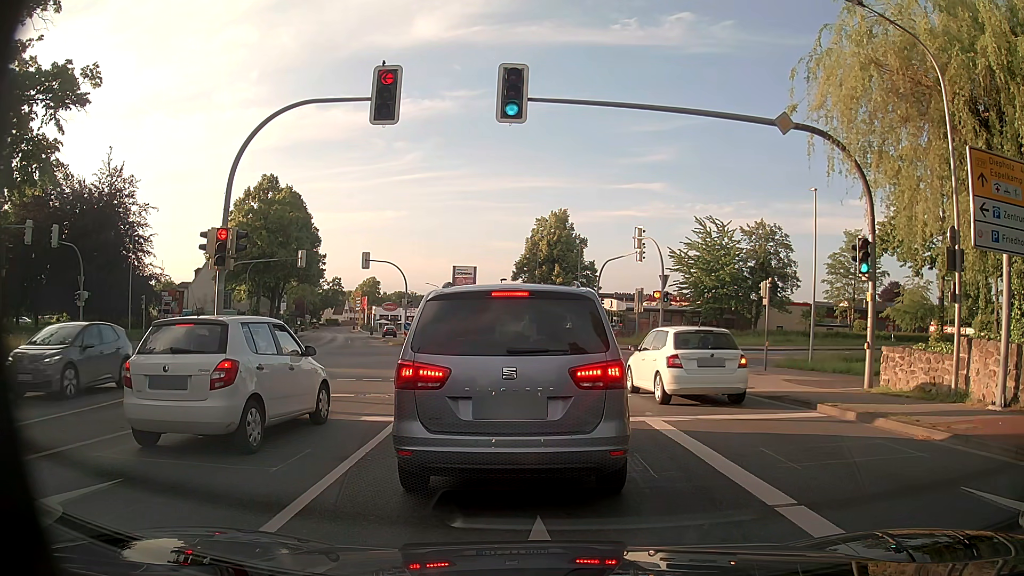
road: primary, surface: asphalt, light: Day
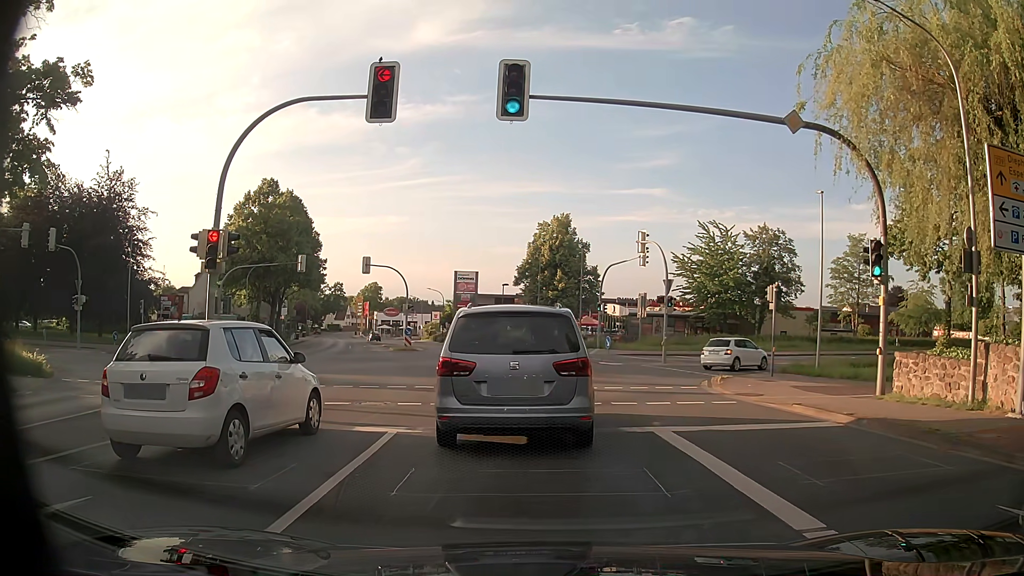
(0.0, +0.6) m; +1°
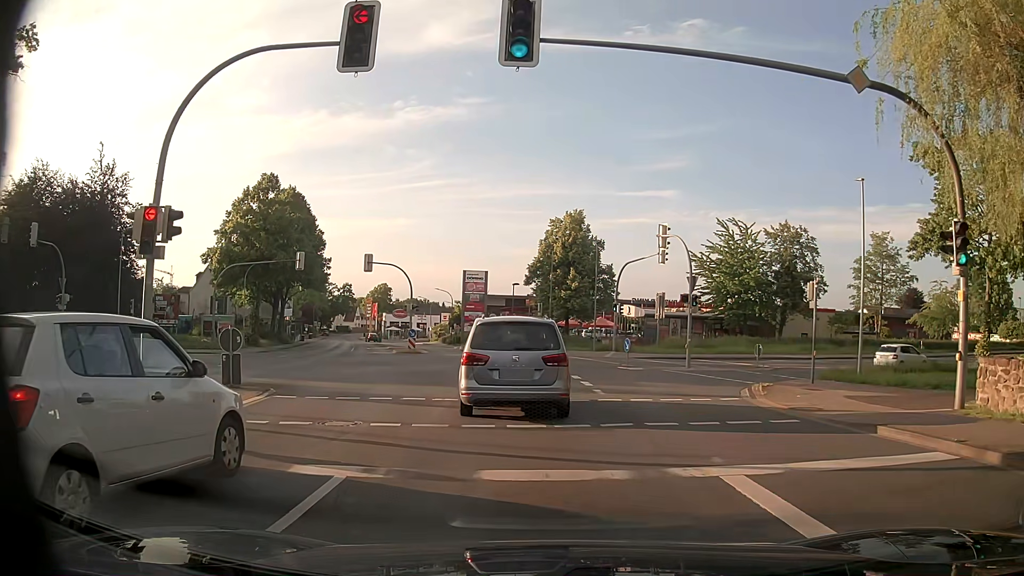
(0.0, +3.3) m; 0°
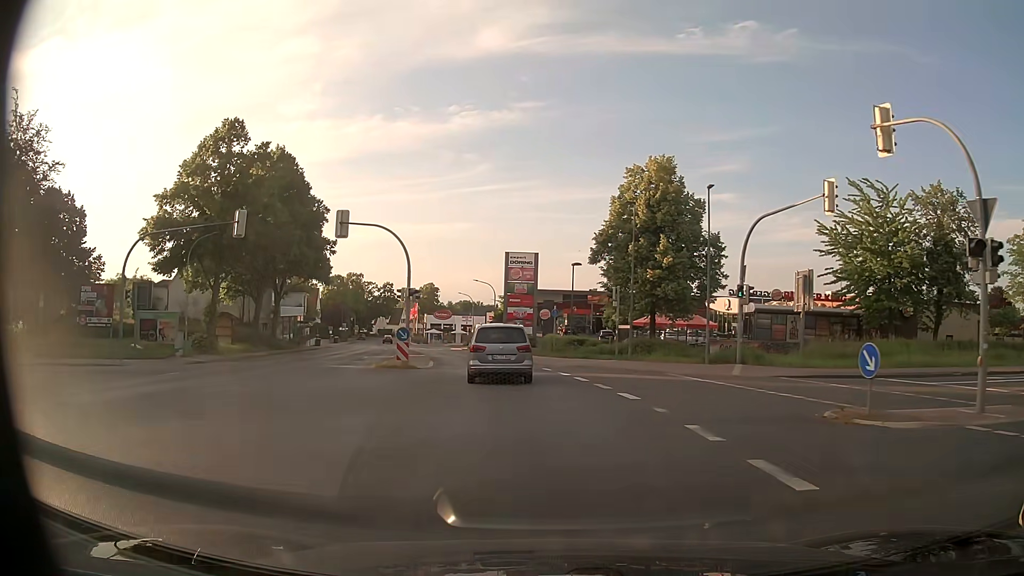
(-0.9, +20.1) m; -5°
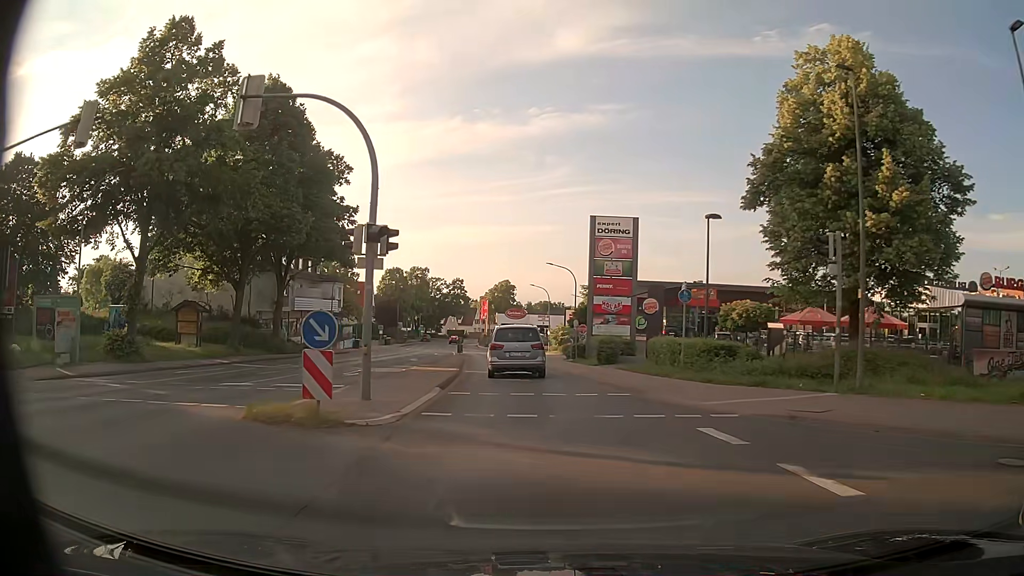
(-0.9, +18.5) m; -6°
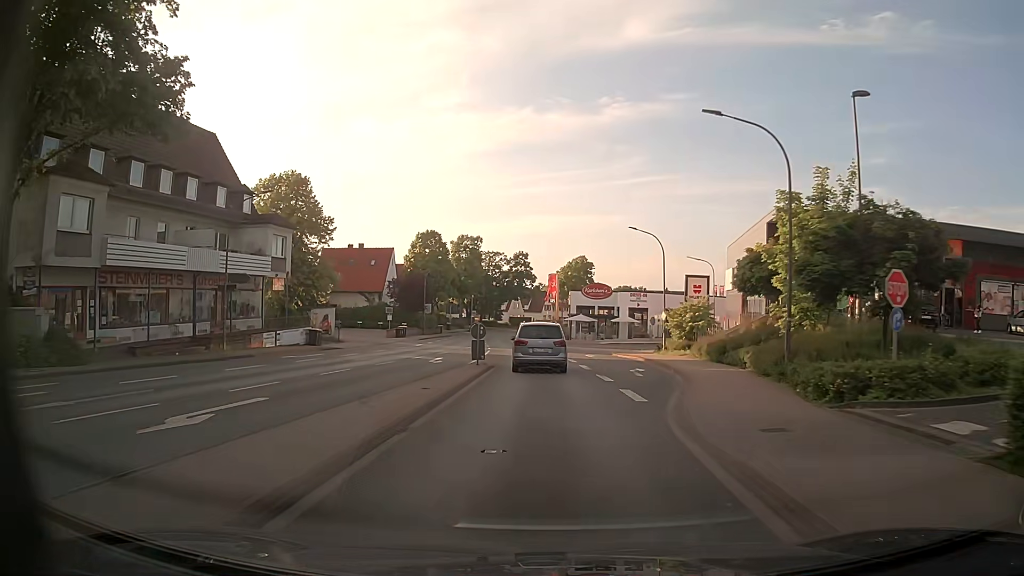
(-2.4, +35.8) m; -7°
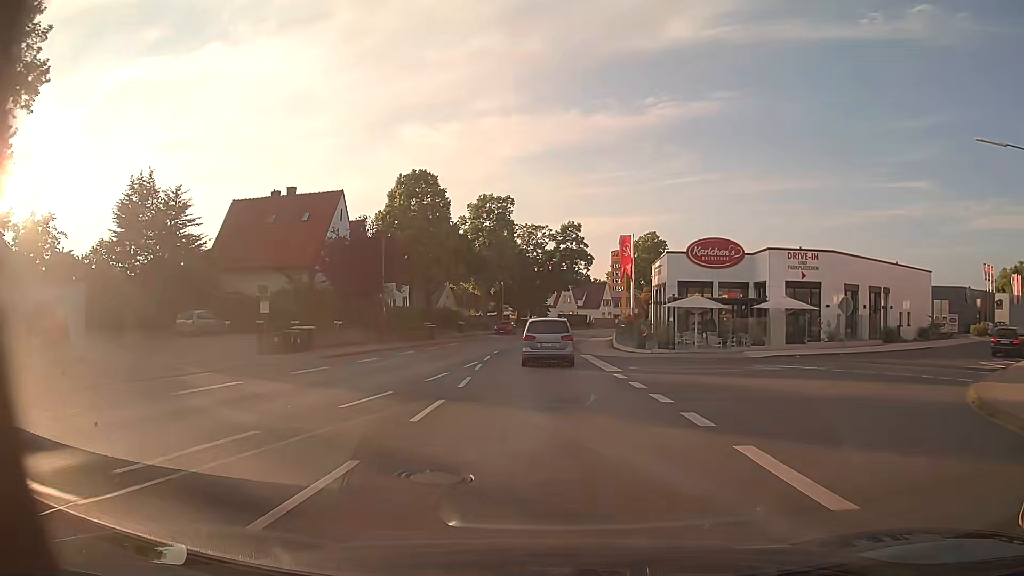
(-1.0, +38.5) m; -4°
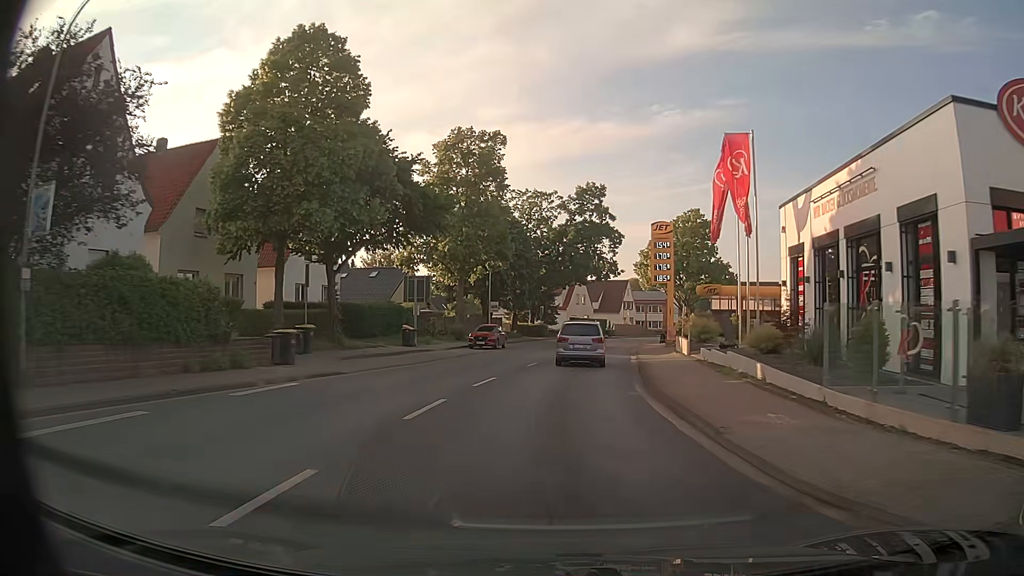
(-0.4, +30.5) m; 0°
(0, +10) (+1, +20) (+2, +30) (+3, +40) (+4, +50) (+6, +60) (+8, +69) (+10, +79) (+13, +89) (+16, +98) m
